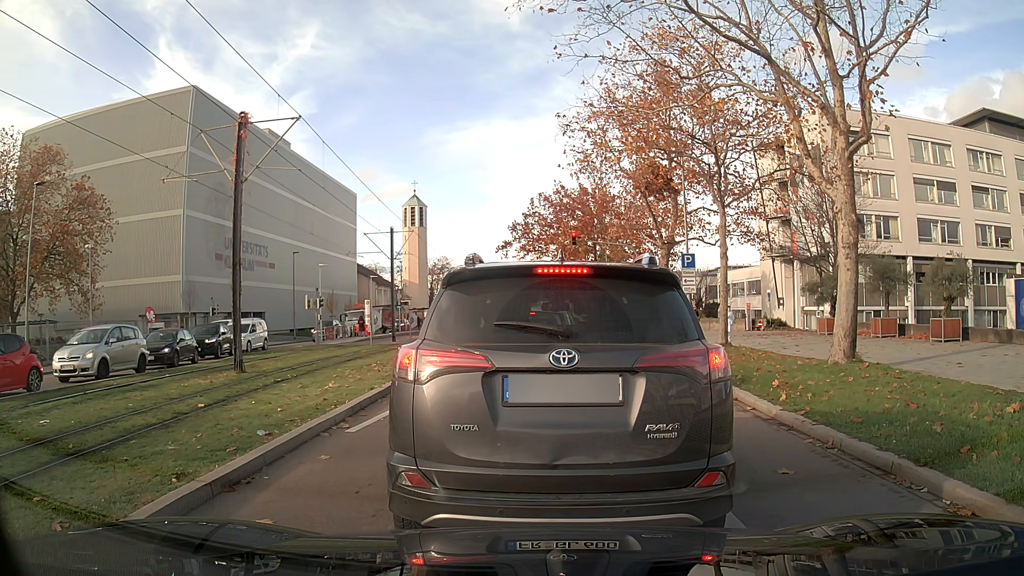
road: secondary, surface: asphalt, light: Day
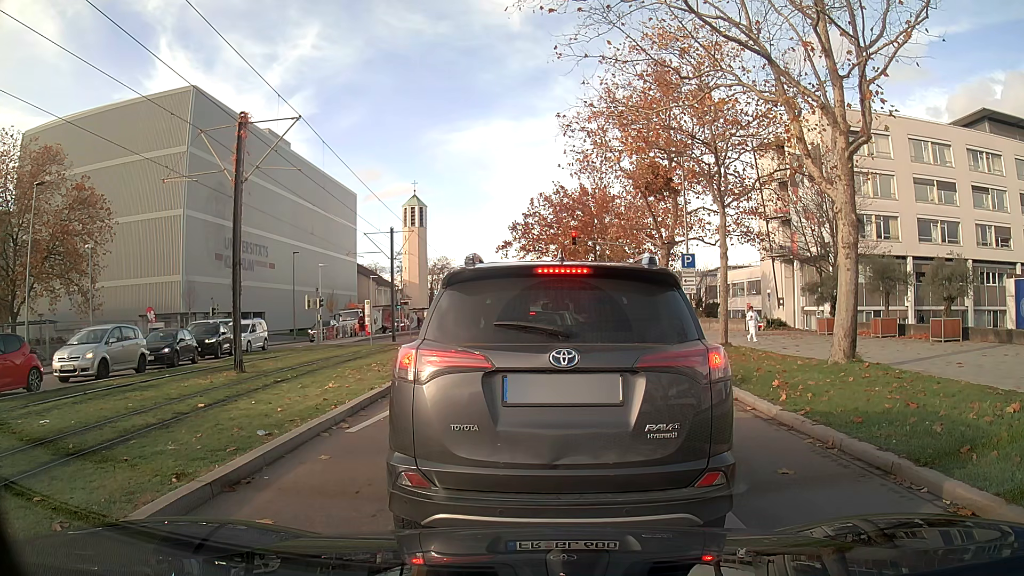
(0.0, 0.0) m; 0°
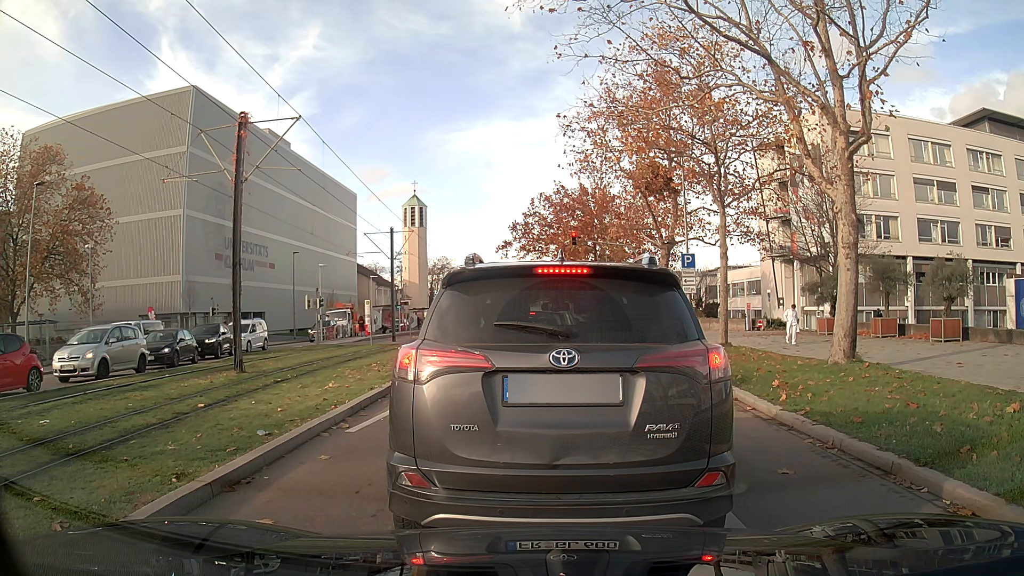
(0.0, 0.0) m; 0°
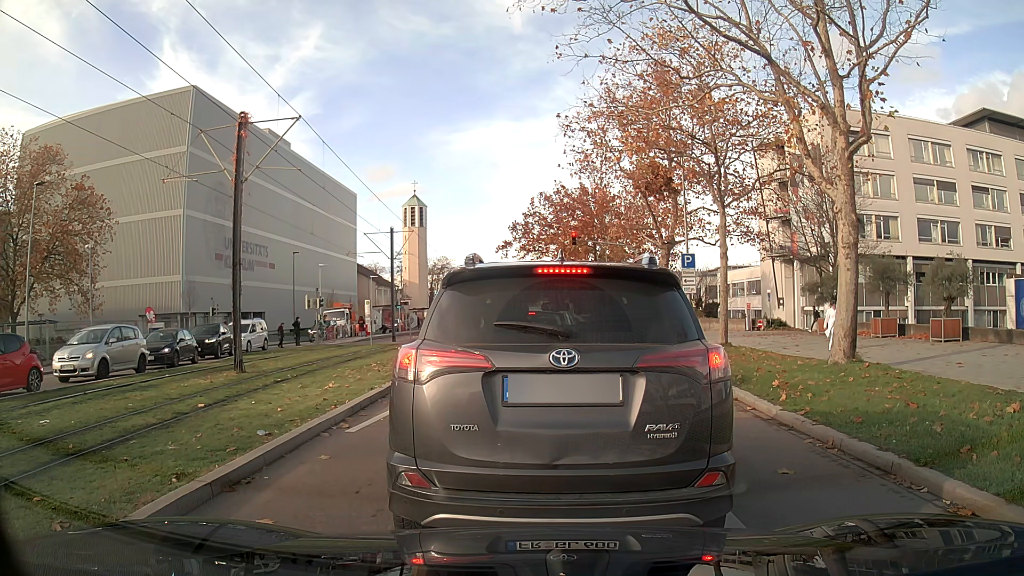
(0.0, 0.0) m; 0°
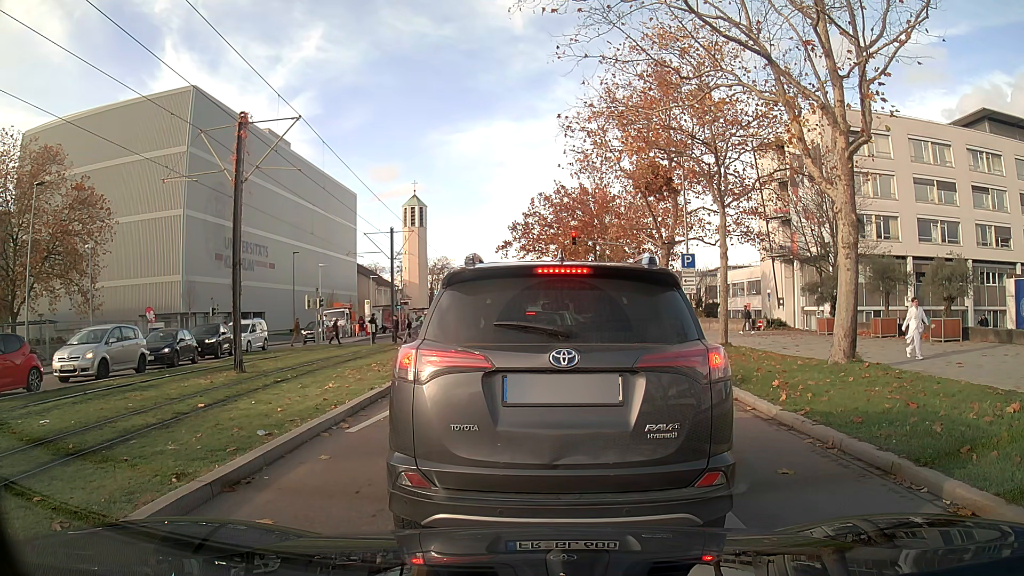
(0.0, 0.0) m; 0°
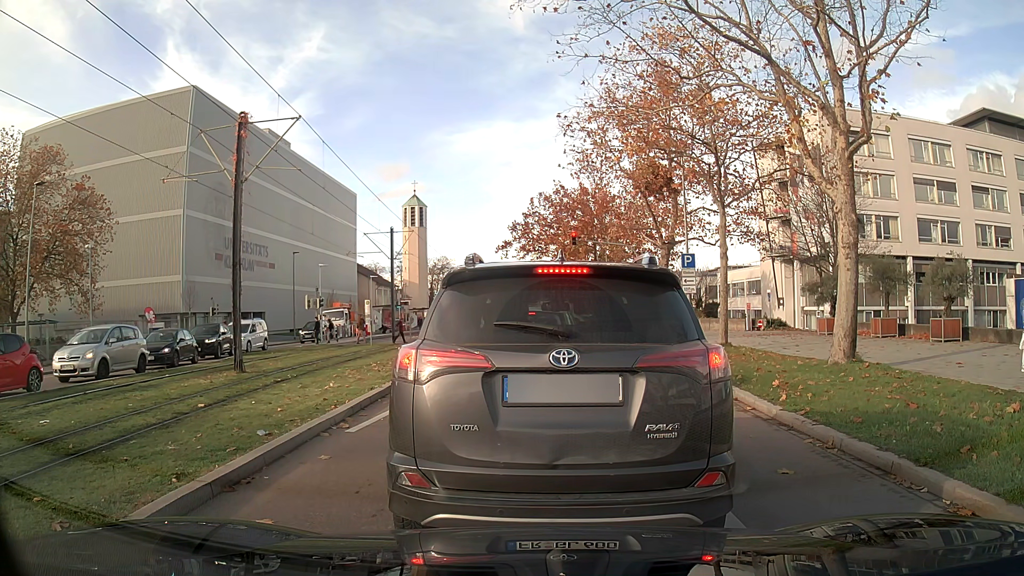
(0.0, 0.0) m; 0°
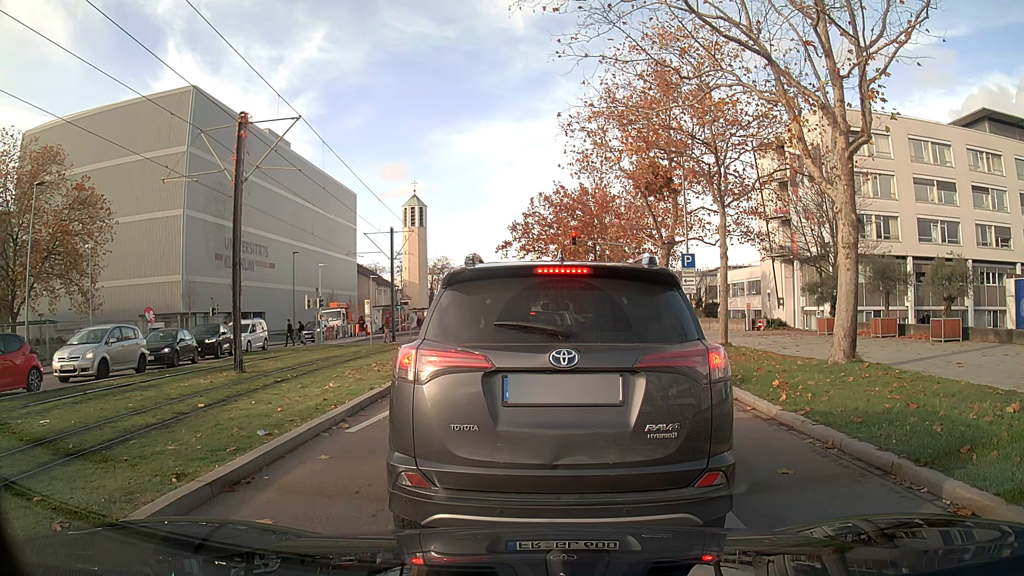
(0.0, 0.0) m; 0°
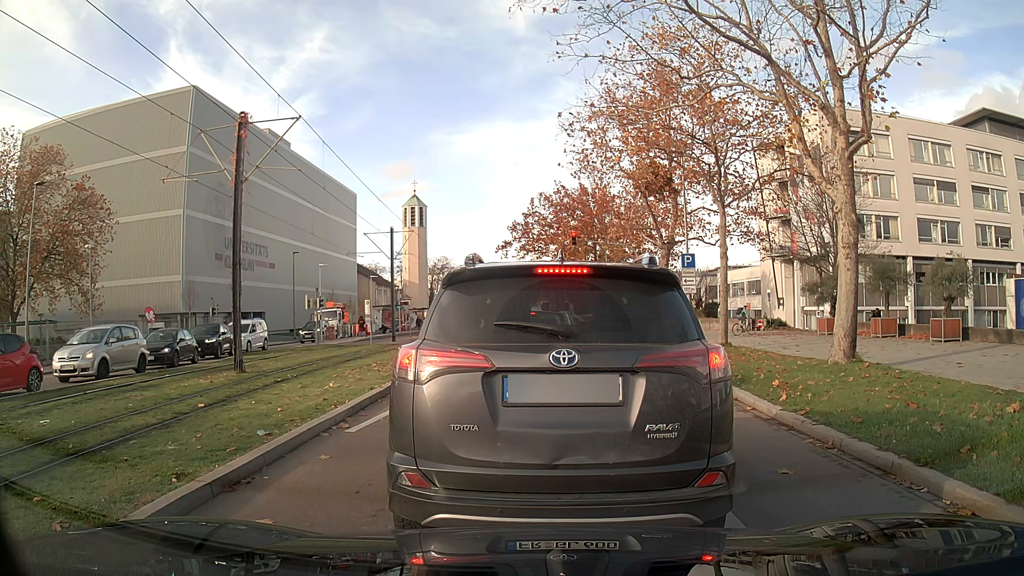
(0.0, 0.0) m; 0°
(0, +10) (+1, +20) (+2, +30) (+3, +40) (+3, +50) (+3, +60) (+3, +70) (+3, +80) (+4, +90) (+4, +100) m
